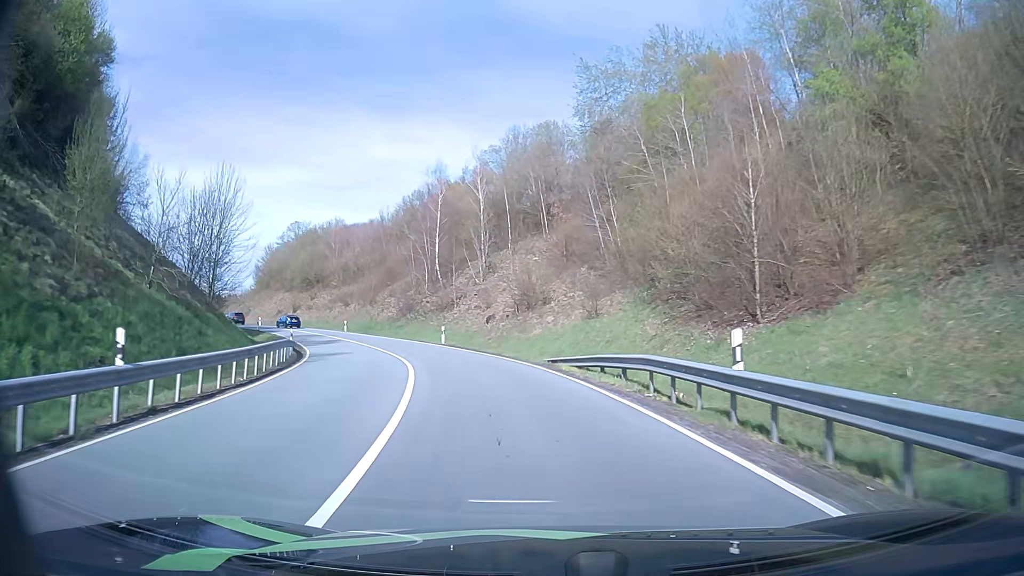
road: primary_link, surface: asphalt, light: Day
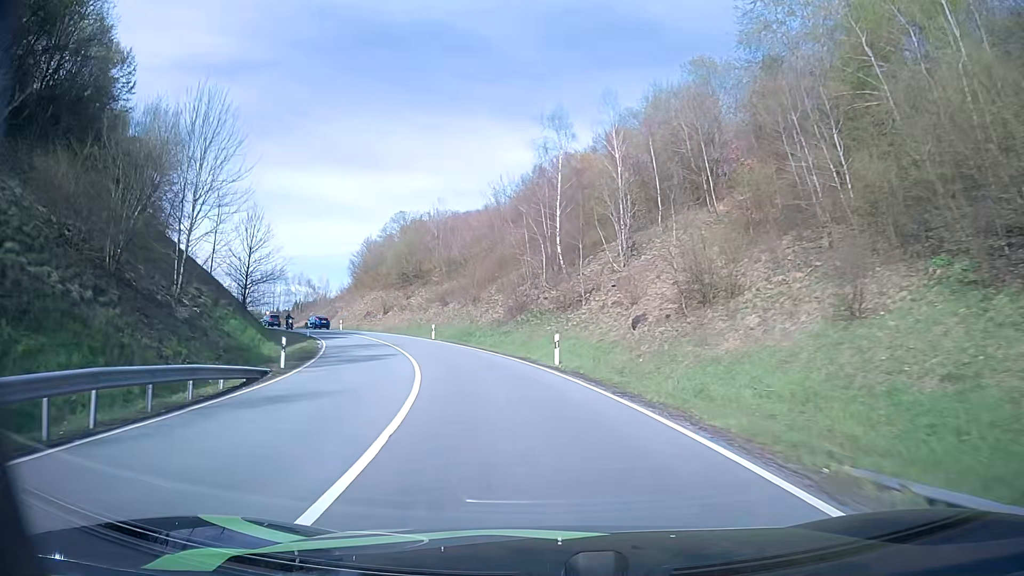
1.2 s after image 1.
(-1.7, +17.7) m; -11°
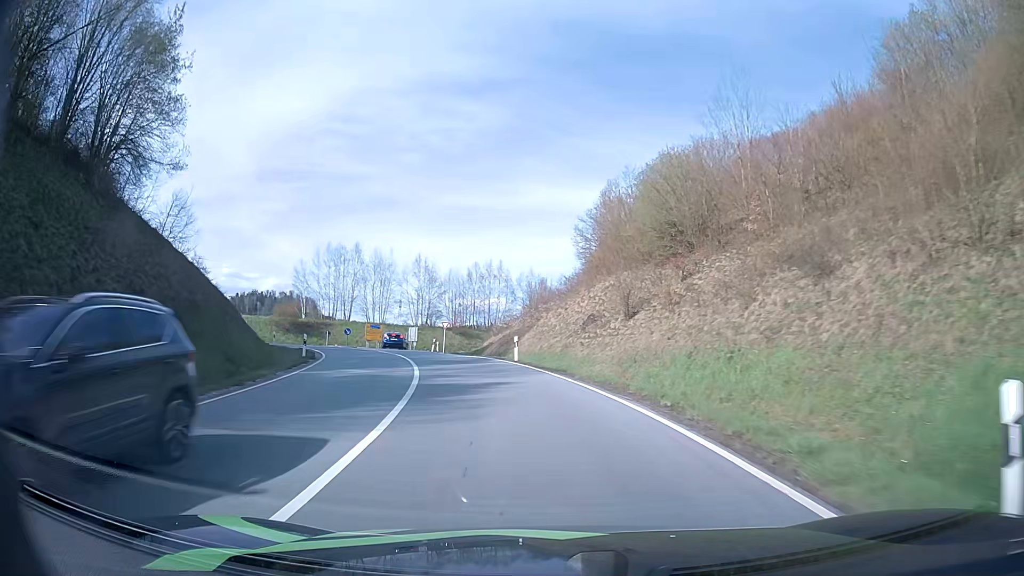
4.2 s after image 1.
(-8.7, +43.0) m; -23°
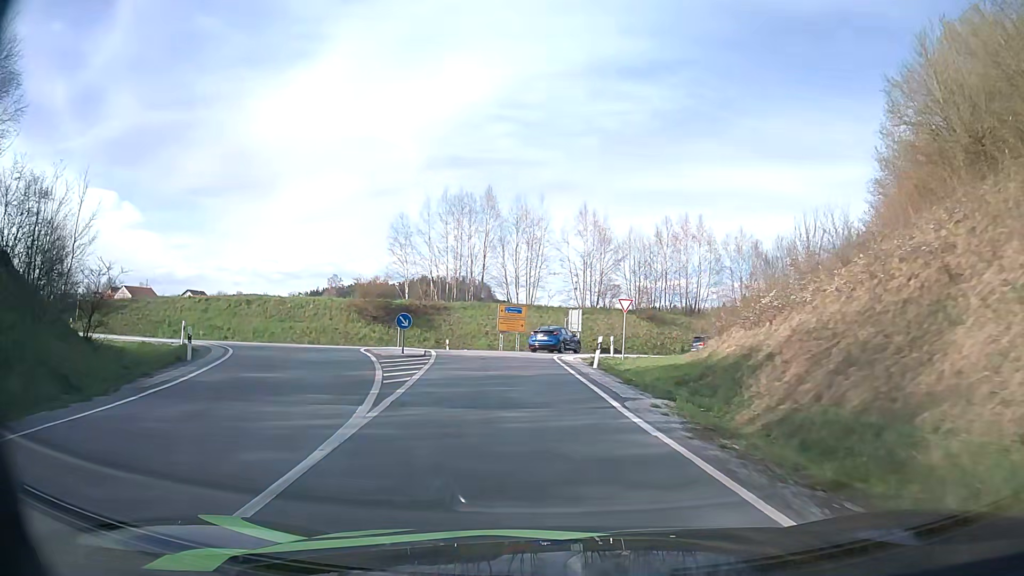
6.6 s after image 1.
(-4.3, +30.6) m; -15°
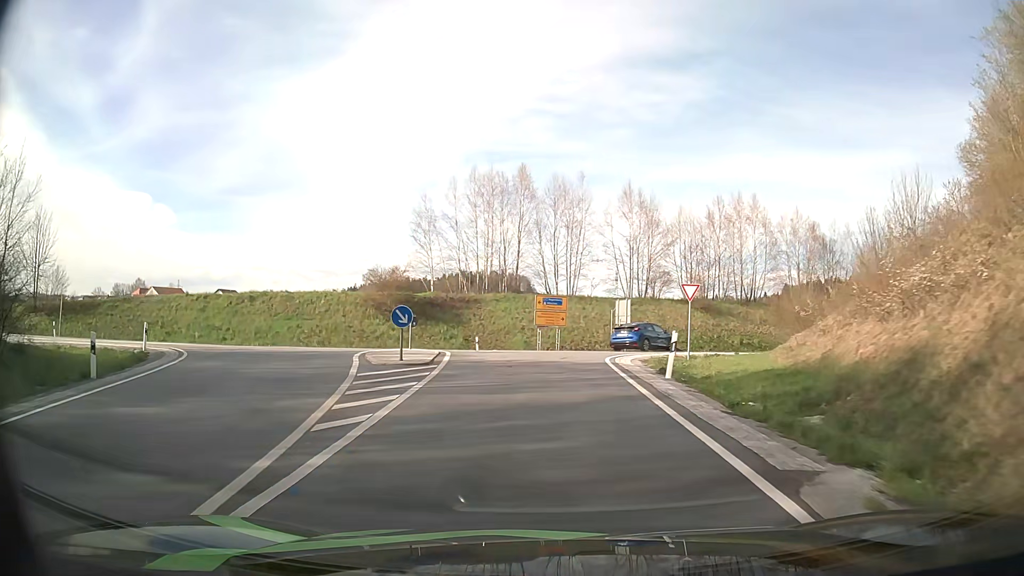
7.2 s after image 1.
(-0.2, +6.6) m; -3°
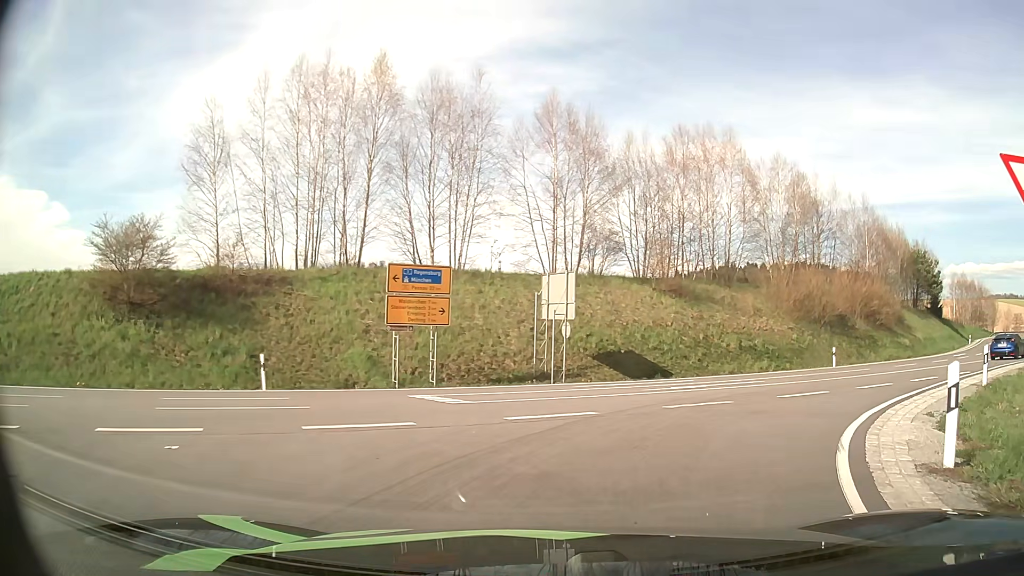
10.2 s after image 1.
(0.0, +22.9) m; +10°
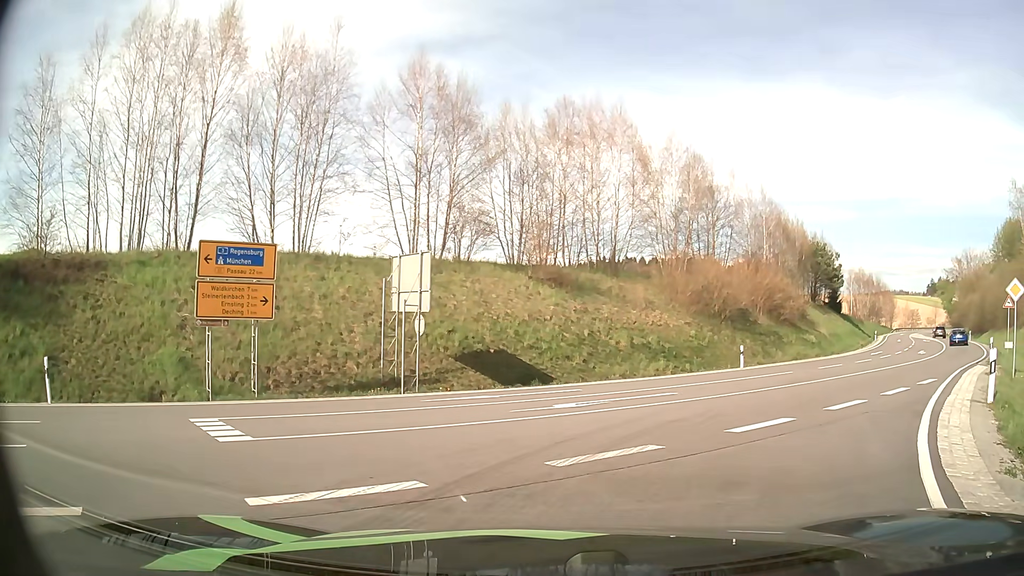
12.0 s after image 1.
(+0.4, +4.7) m; +10°
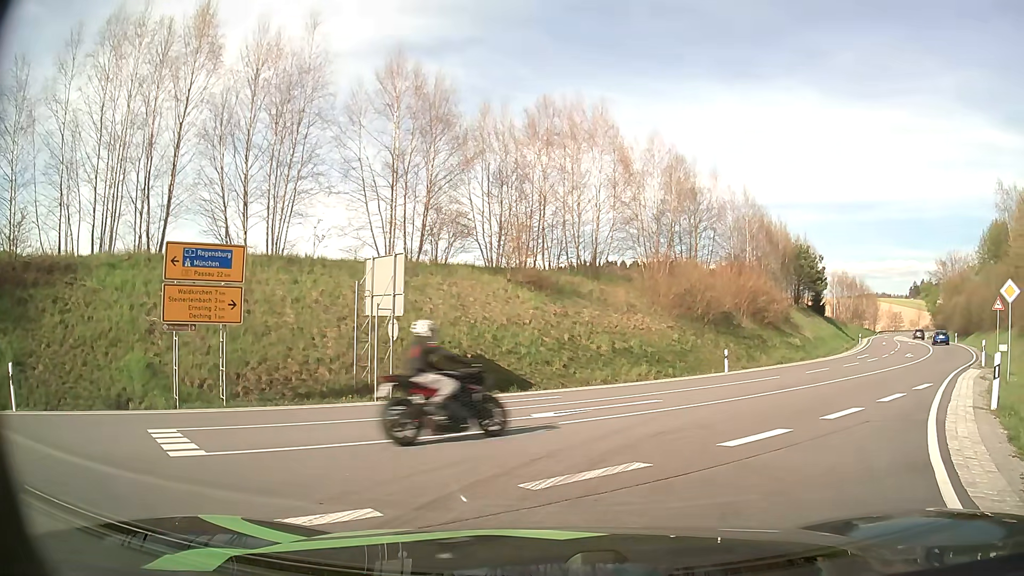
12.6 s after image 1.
(0.0, +0.8) m; +2°
(+2, +10) (+8, +18) (+14, +26) (+20, +33) (+26, +42) (+32, +50) (+37, +58) (+42, +67) (+47, +76) (+51, +85) m
